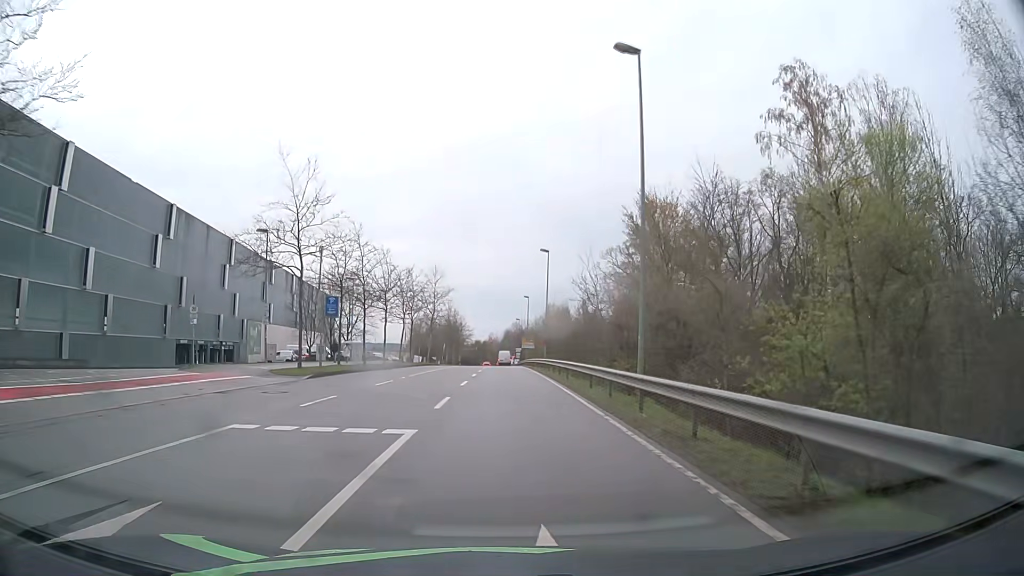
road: secondary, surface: asphalt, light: Day
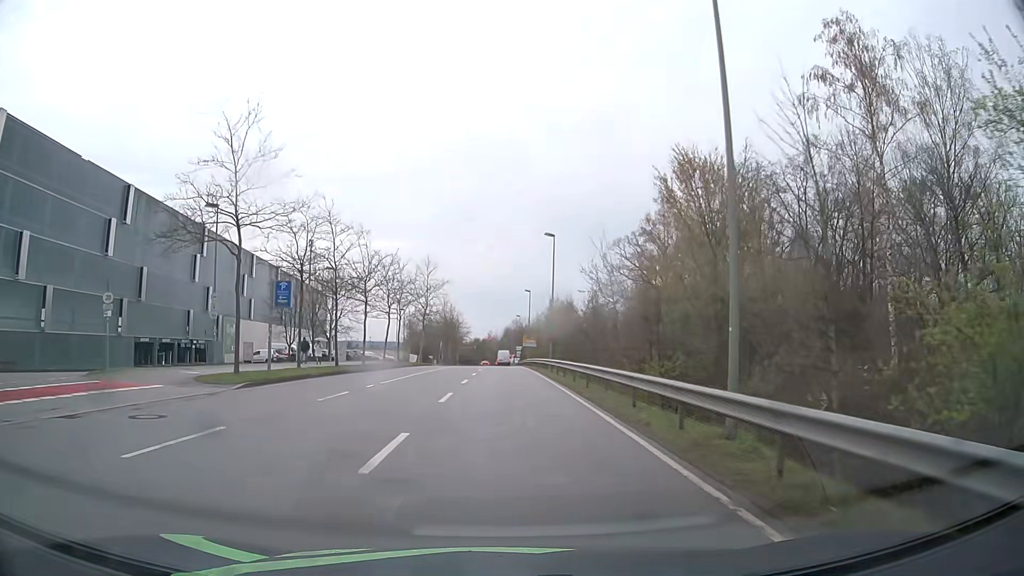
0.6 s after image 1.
(0.0, +7.5) m; 0°
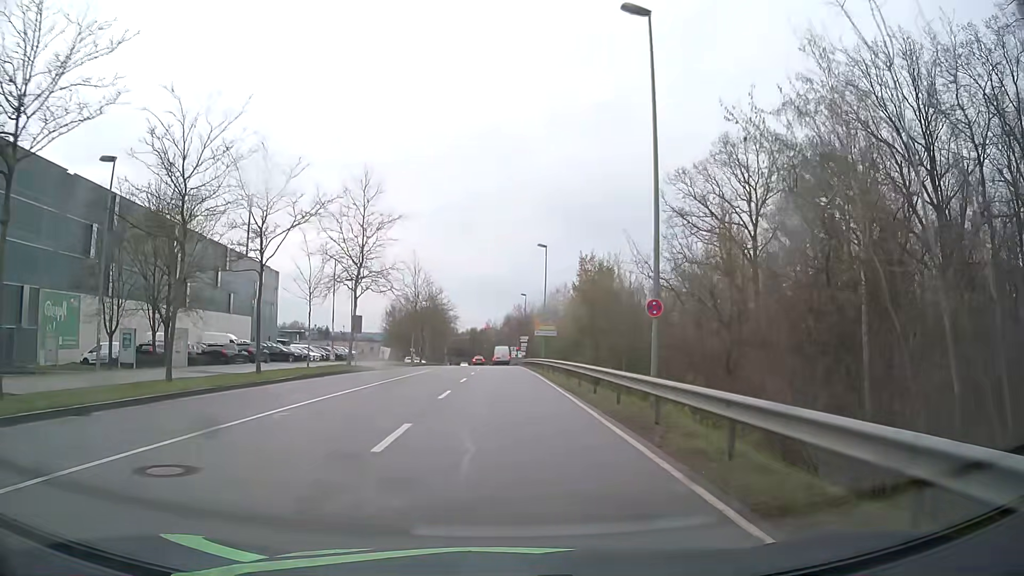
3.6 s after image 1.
(0.0, +34.9) m; 0°
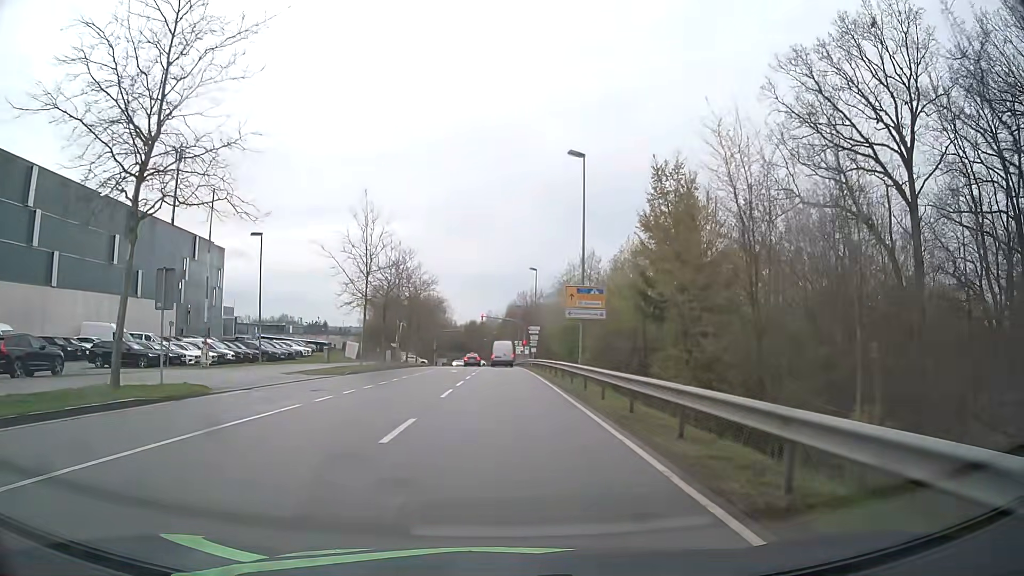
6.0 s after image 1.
(0.0, +26.0) m; 0°
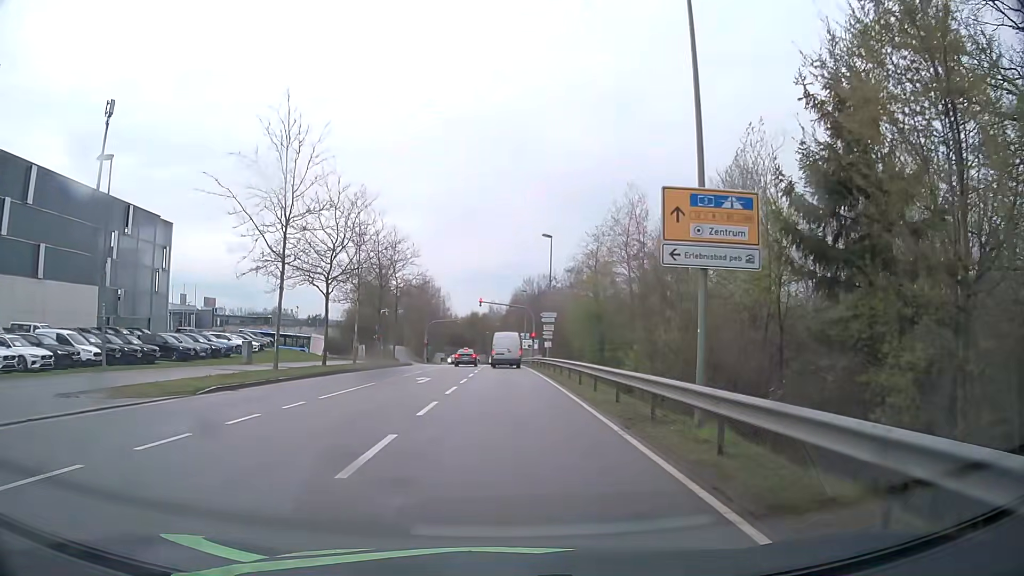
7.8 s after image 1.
(0.0, +17.8) m; 0°
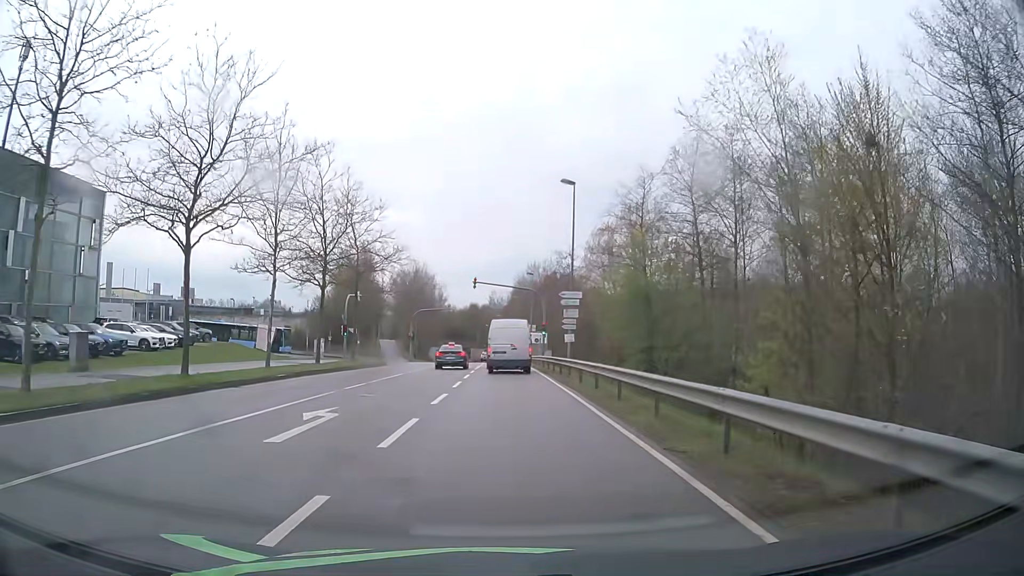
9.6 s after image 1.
(0.0, +16.0) m; 0°
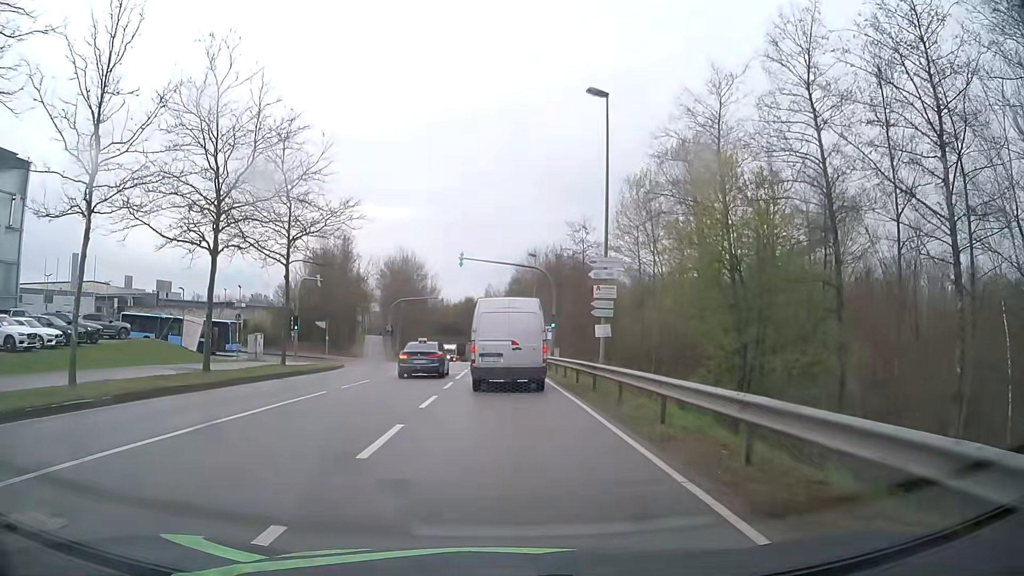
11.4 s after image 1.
(0.0, +12.8) m; 0°
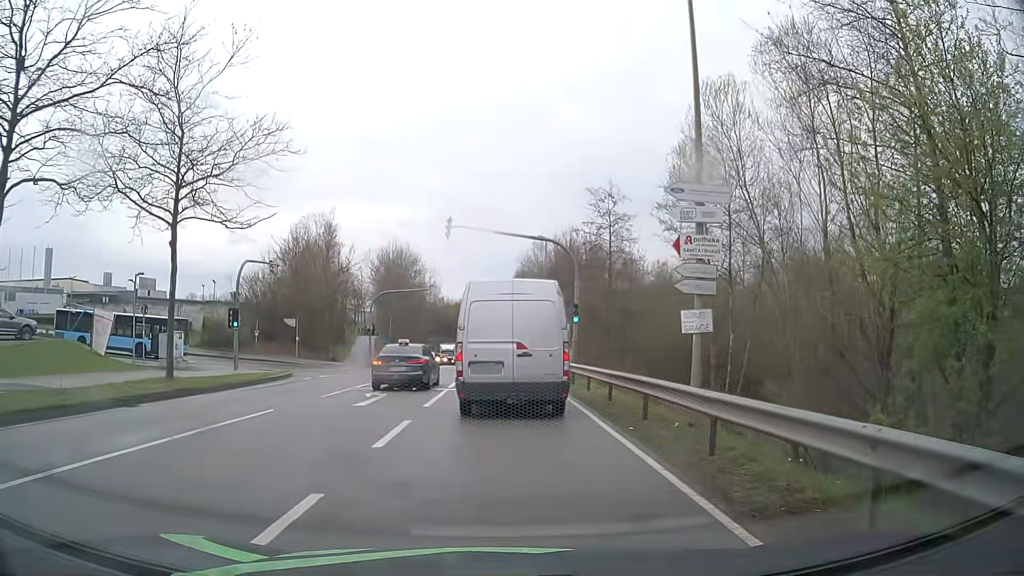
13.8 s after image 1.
(0.0, +10.6) m; 0°
(0, +10) (0, +20) (0, +30) (0, +40) (-1, +50) (-1, +60) (-2, +70) (-2, +80) (-3, +90) (-3, +100) m
